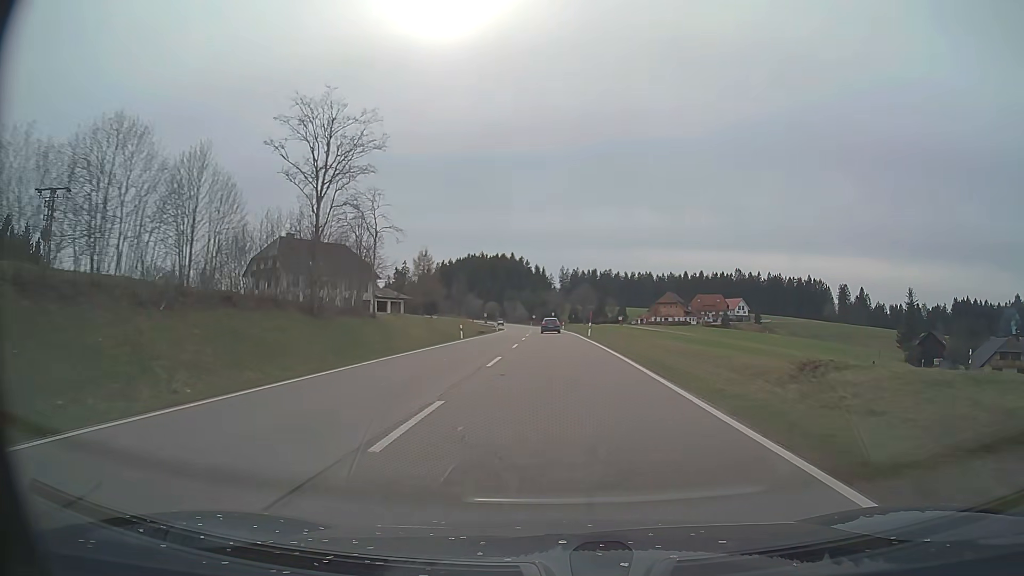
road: primary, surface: asphalt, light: Day
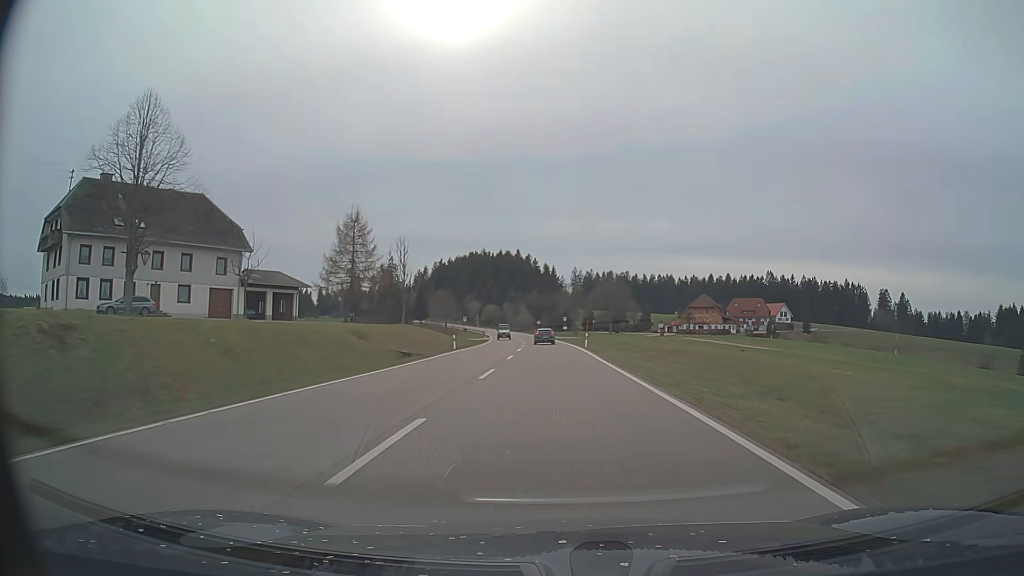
(-0.1, +49.3) m; -1°
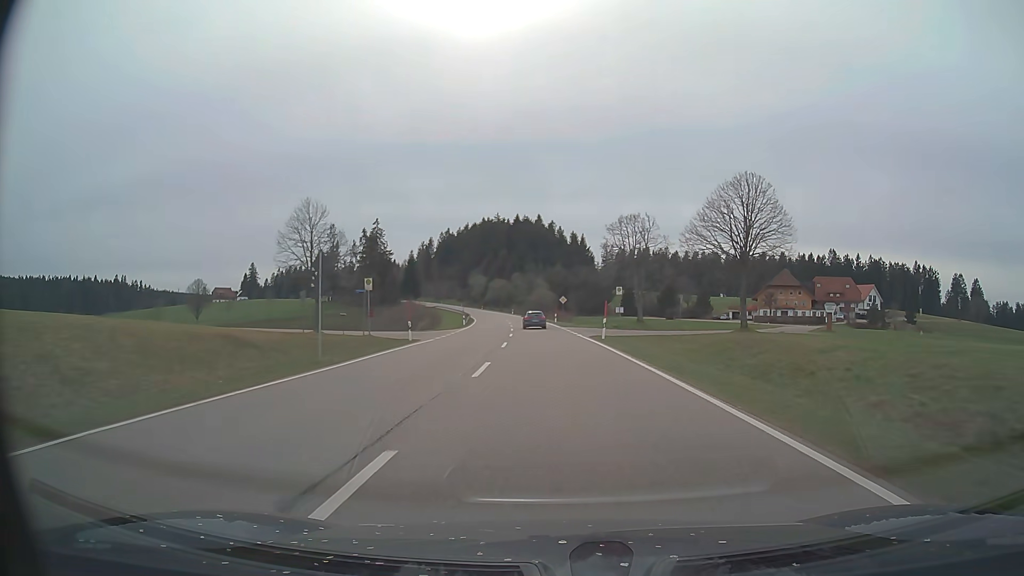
(-1.1, +63.5) m; -2°
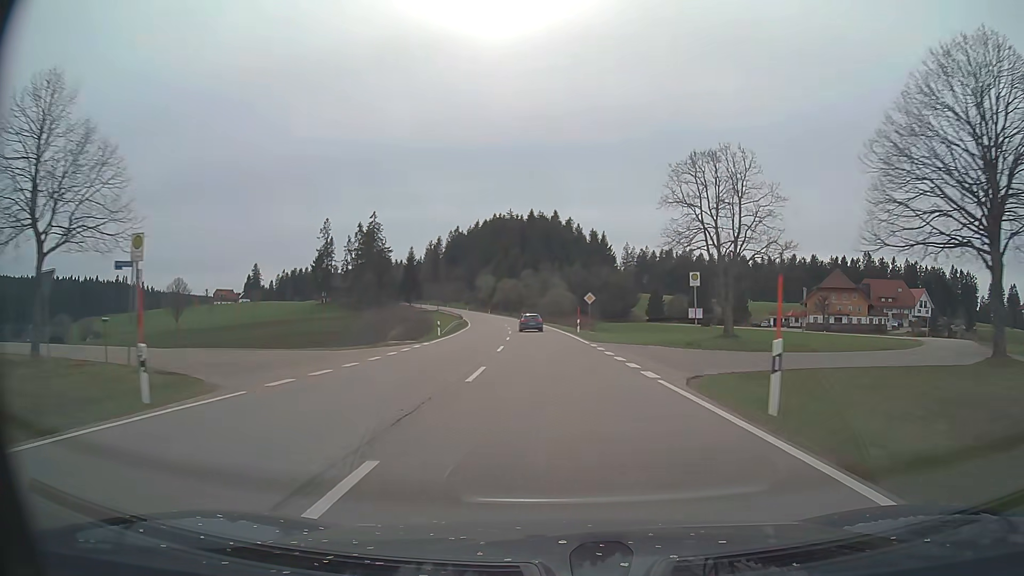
(-0.4, +24.5) m; -2°
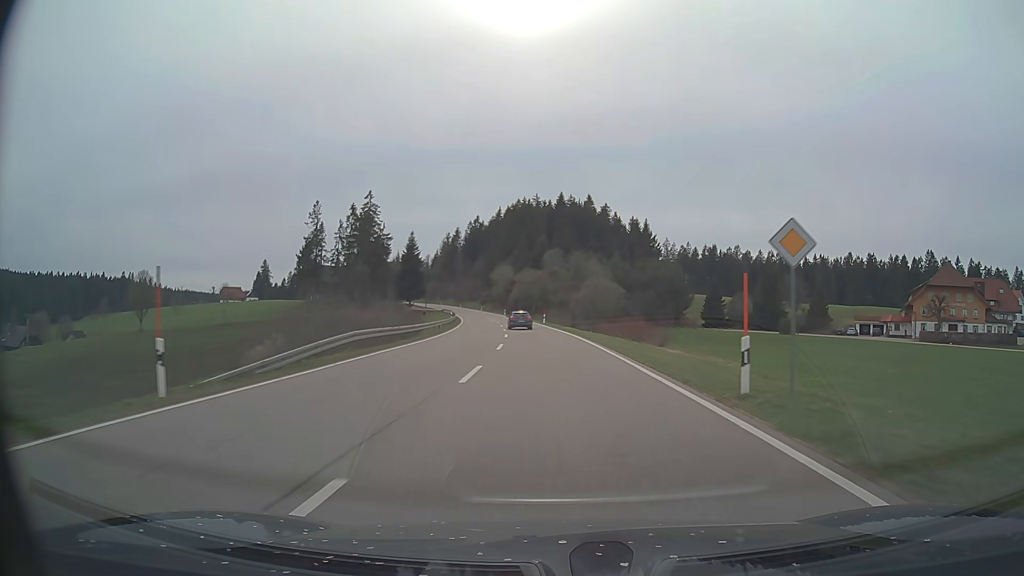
(-0.8, +36.8) m; -3°
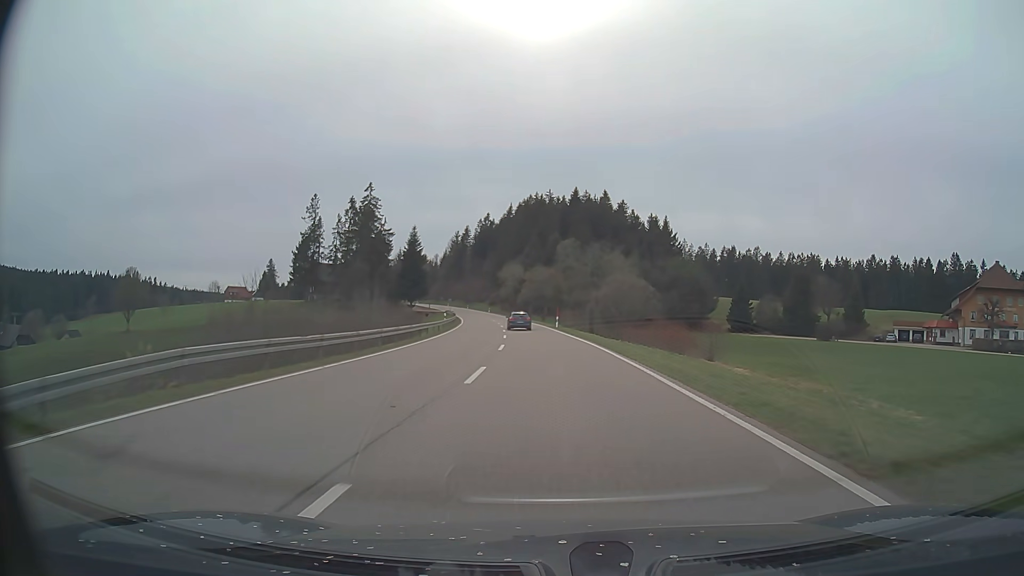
(-0.1, +12.3) m; -1°
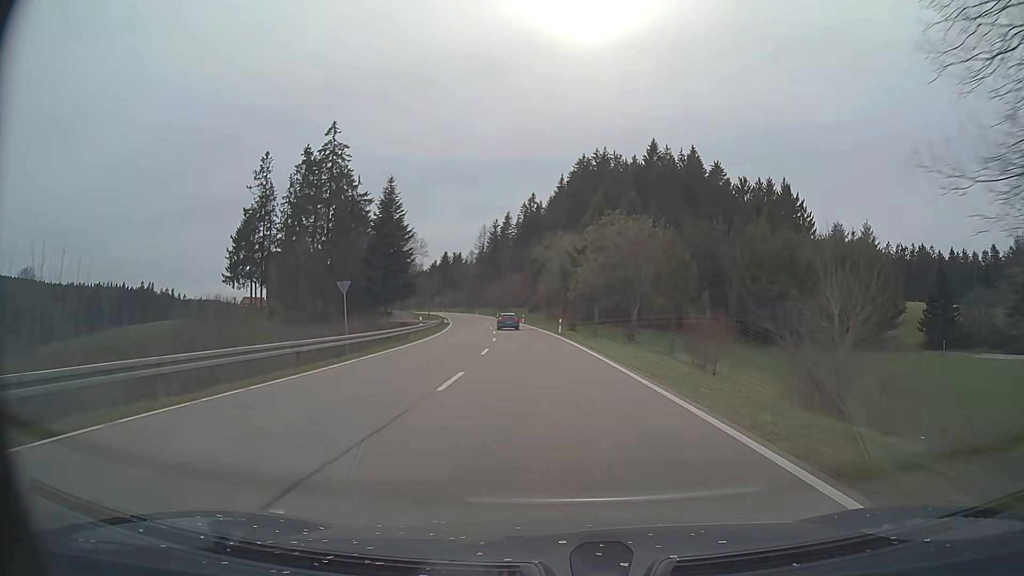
(-2.7, +60.9) m; -5°
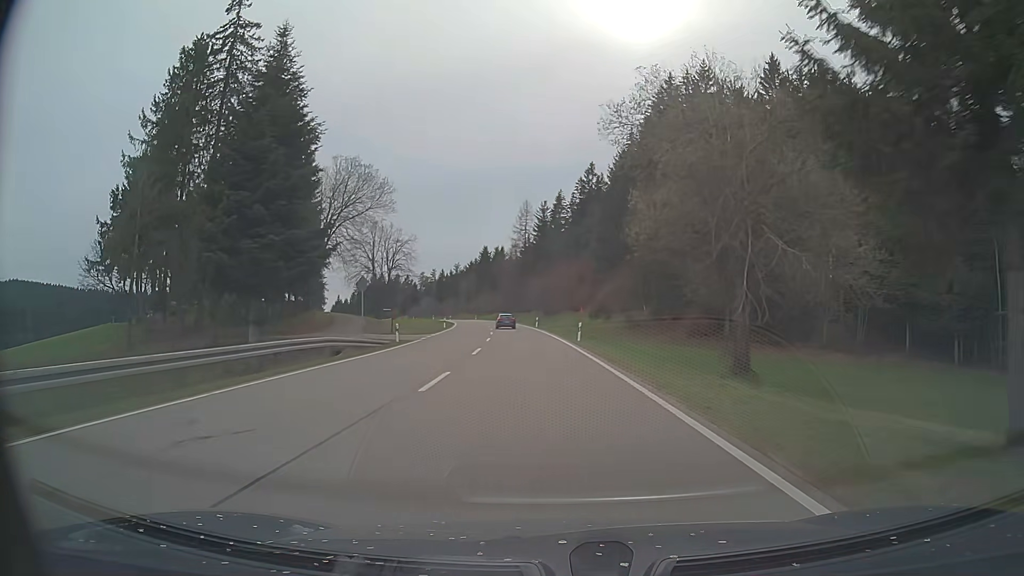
(-1.8, +48.6) m; -4°
(0, +10) (-1, +20) (-1, +30) (-2, +40) (-3, +50) (-4, +60) (-5, +70) (-6, +80) (-7, +90) (-9, +100) m
